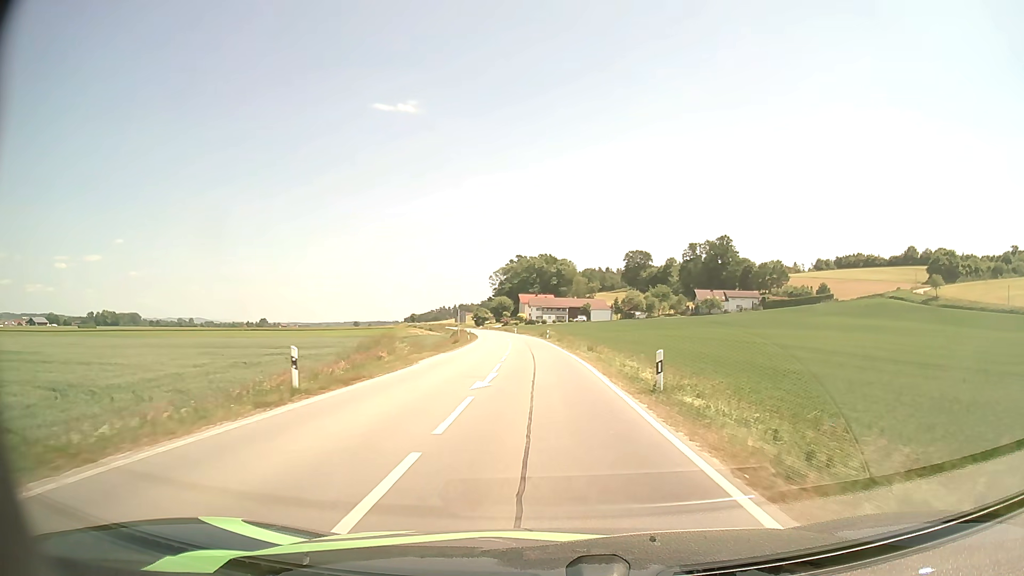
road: secondary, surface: asphalt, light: Day
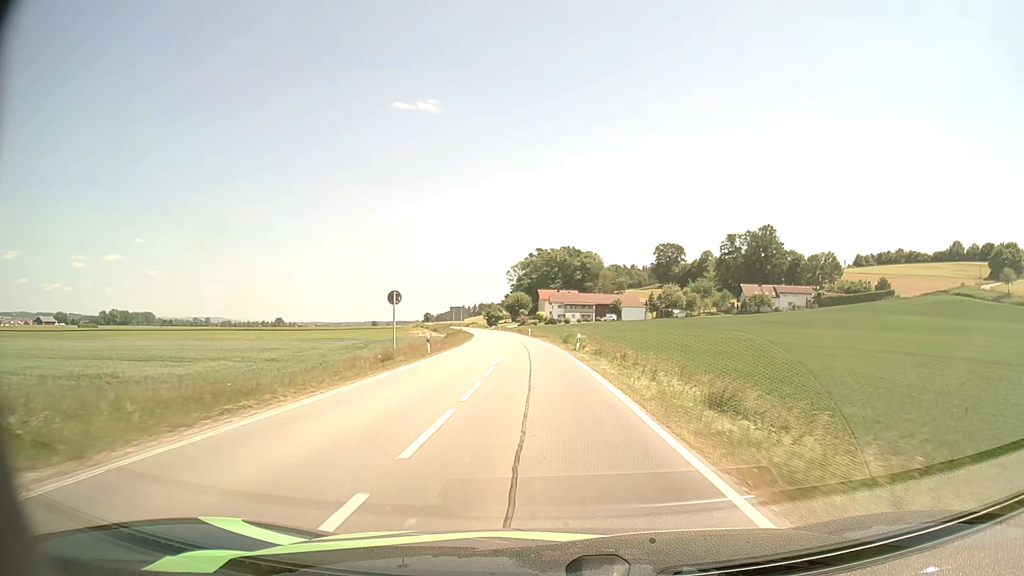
(-0.4, +30.3) m; -2°
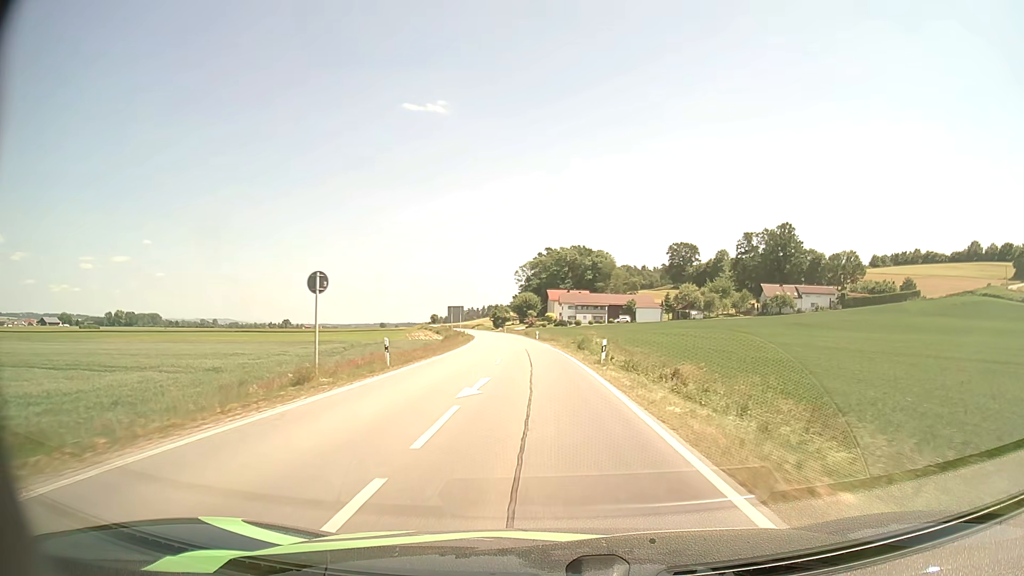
(-0.1, +10.6) m; -1°
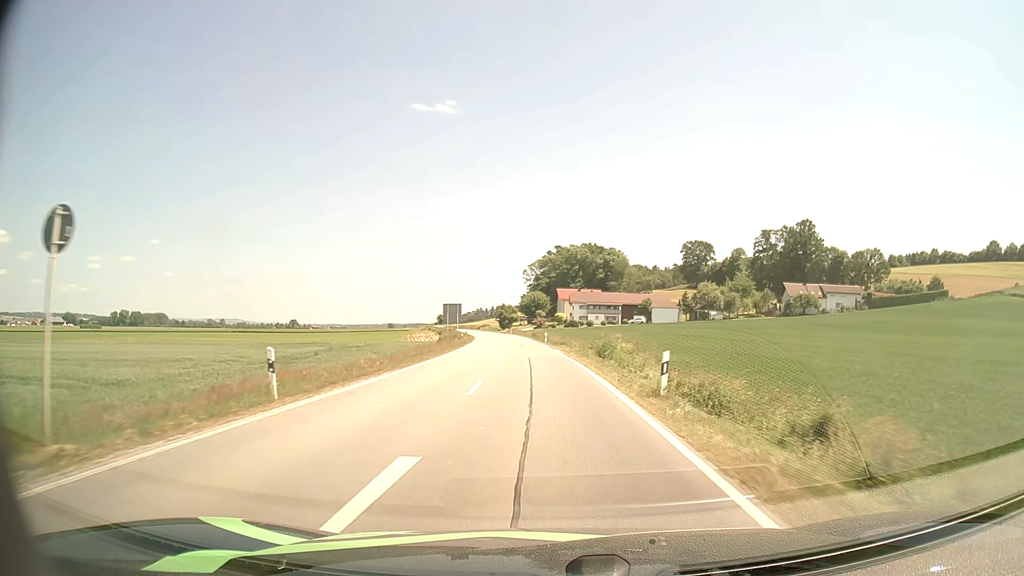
(0.0, +10.8) m; 0°
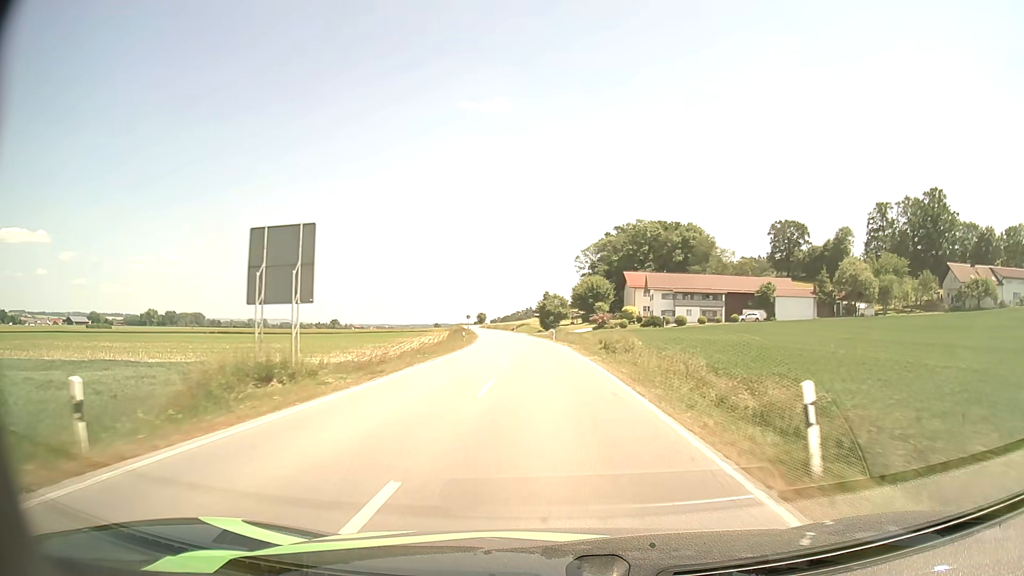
(-2.4, +56.8) m; -4°
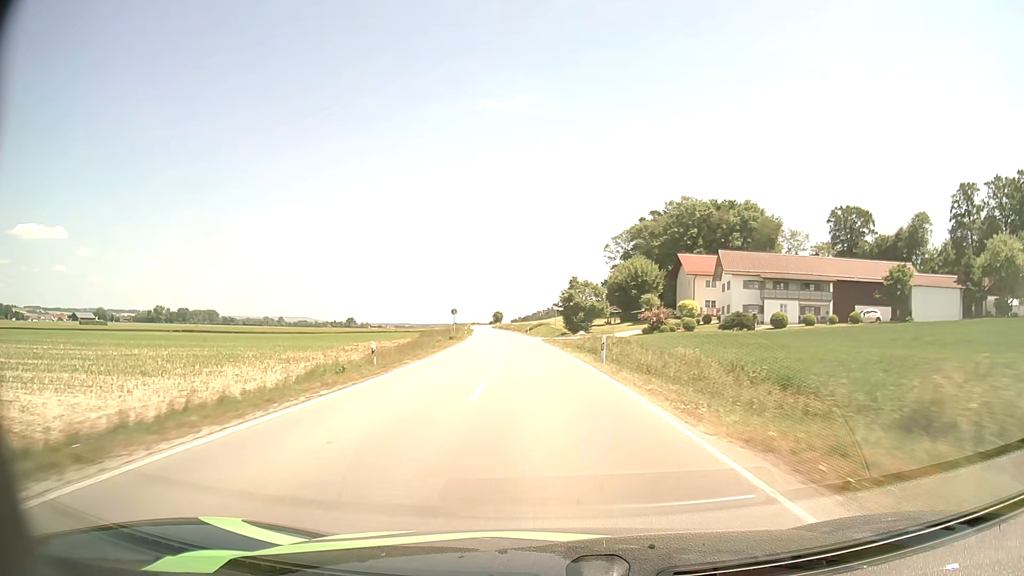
(-0.7, +35.3) m; -2°
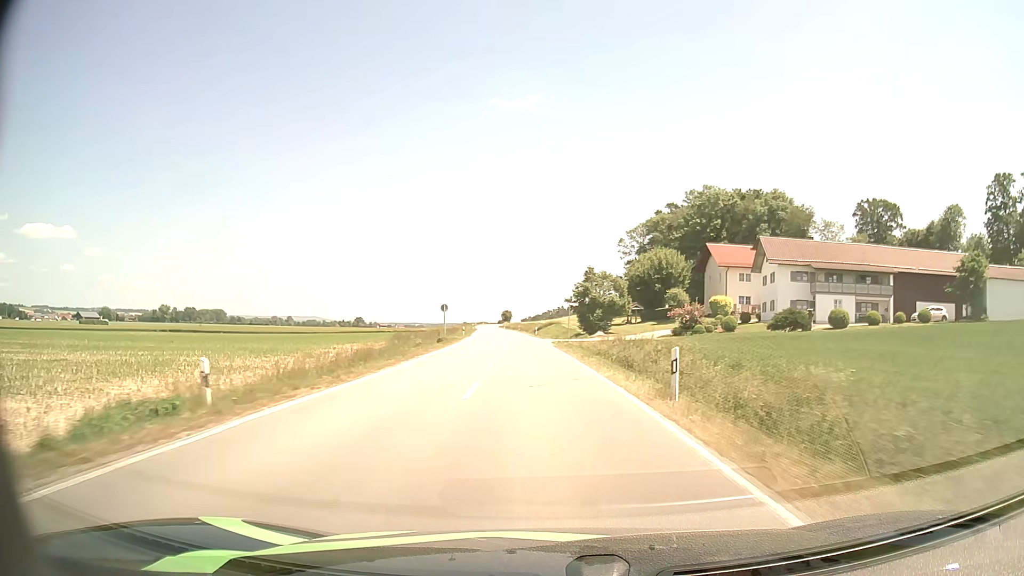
(-0.1, +12.0) m; -1°
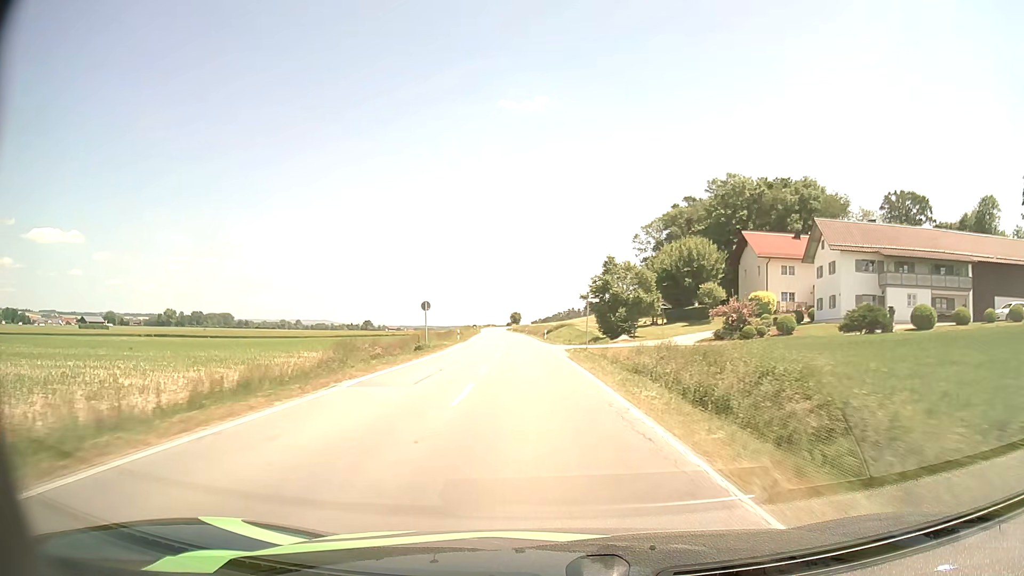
(-0.1, +12.1) m; -1°
(0, +10) (0, +20) (-1, +30) (-1, +40) (-2, +50) (-3, +60) (-4, +70) (-4, +80) (-5, +90) (-6, +100) m
